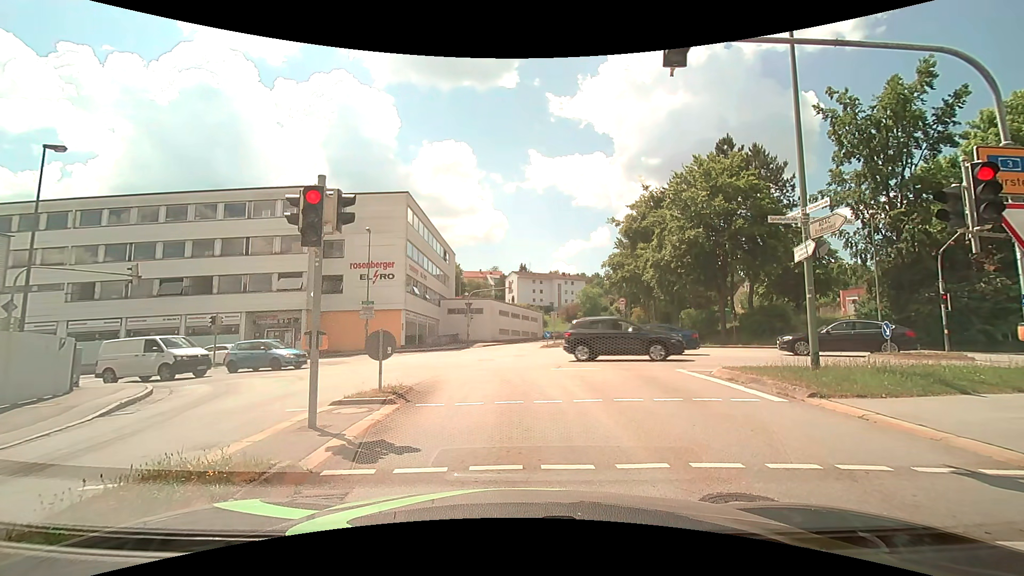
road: tertiary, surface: asphalt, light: Day
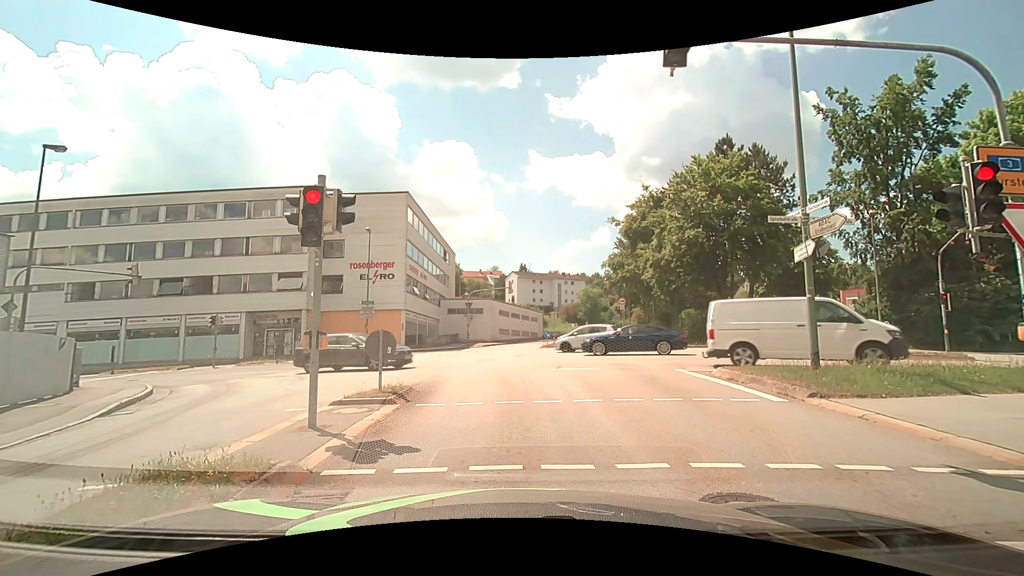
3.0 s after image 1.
(0.0, 0.0) m; 0°
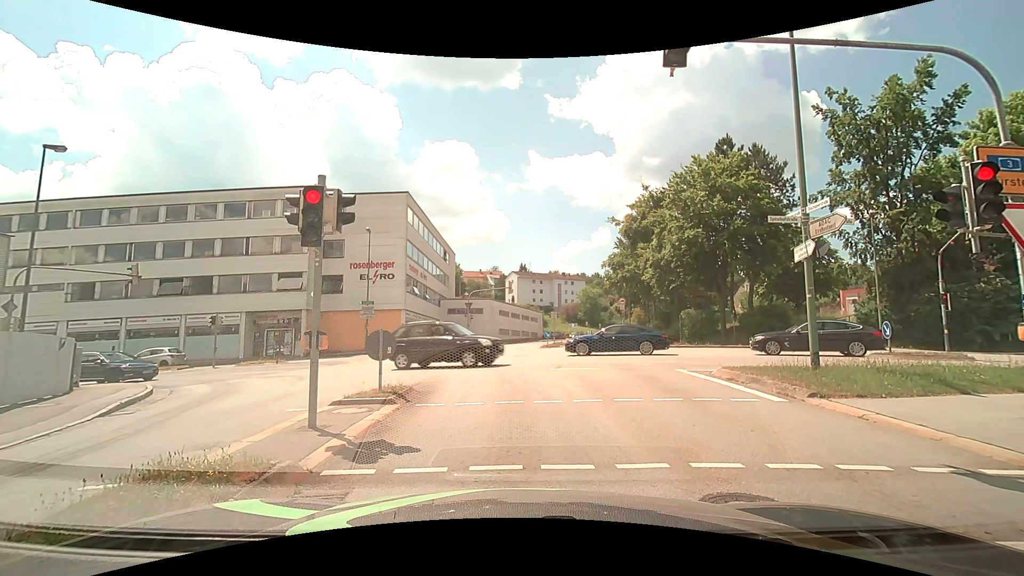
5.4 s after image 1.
(0.0, 0.0) m; 0°
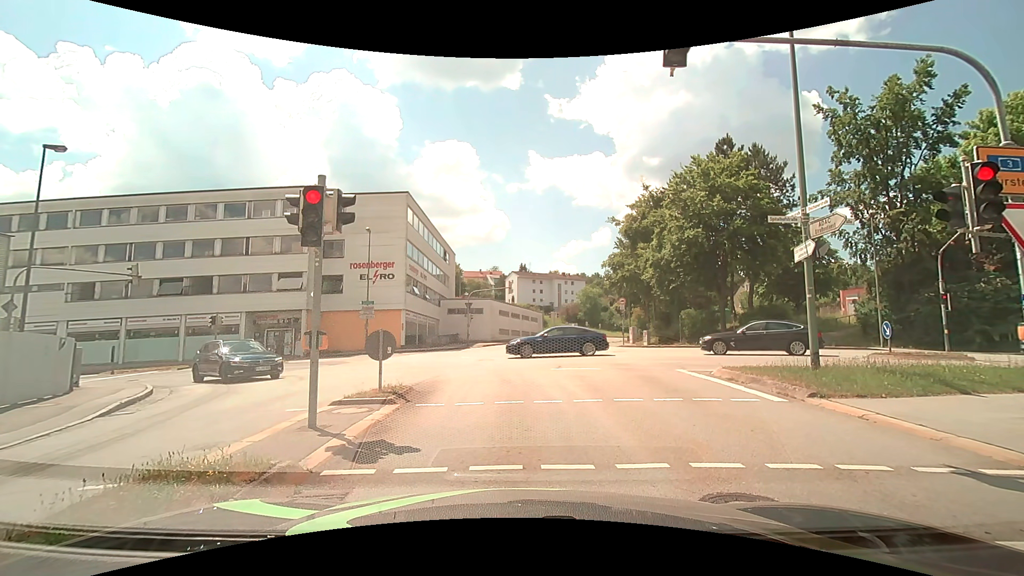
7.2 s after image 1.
(0.0, 0.0) m; 0°
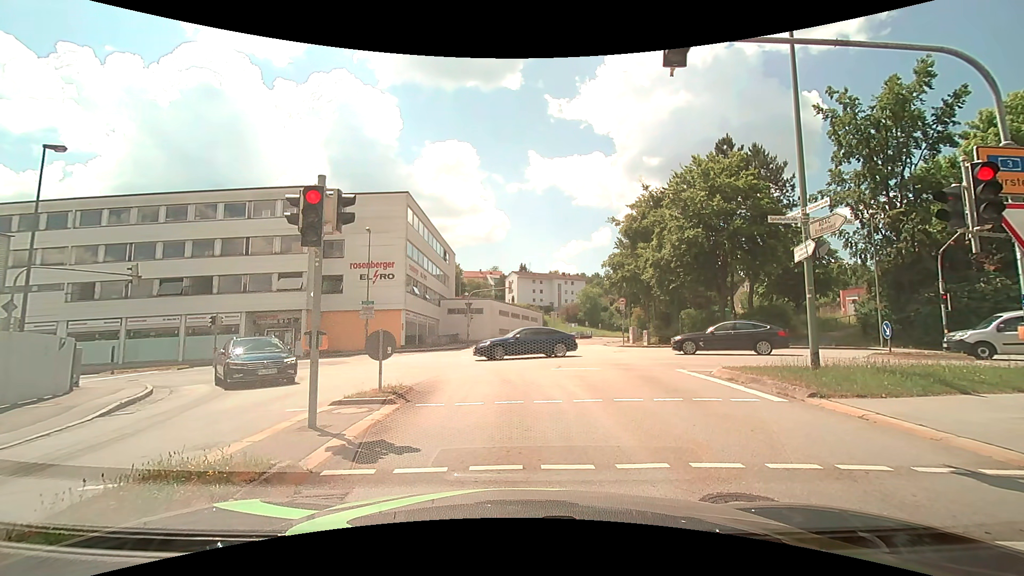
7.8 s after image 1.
(0.0, 0.0) m; 0°
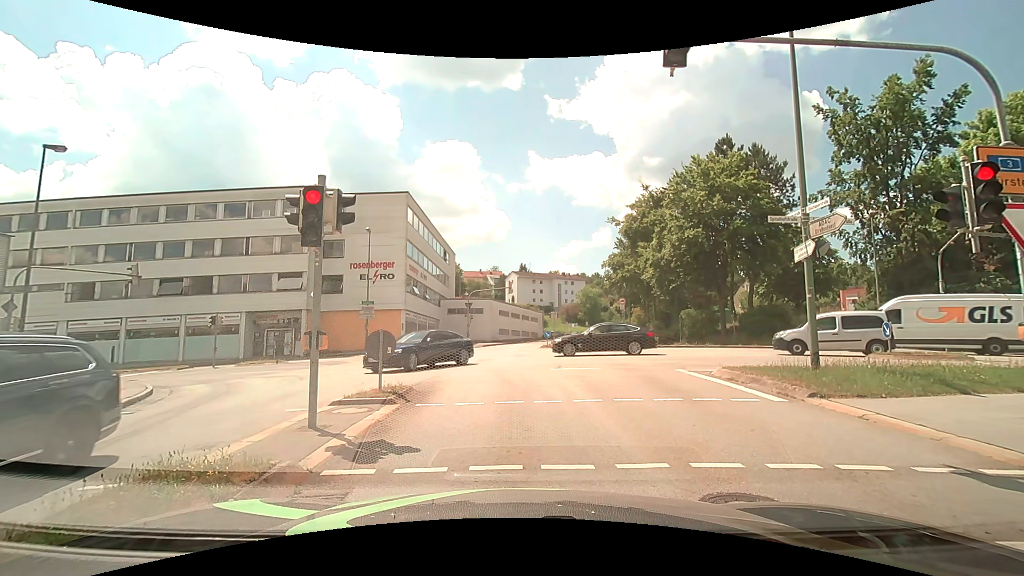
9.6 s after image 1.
(0.0, 0.0) m; 0°
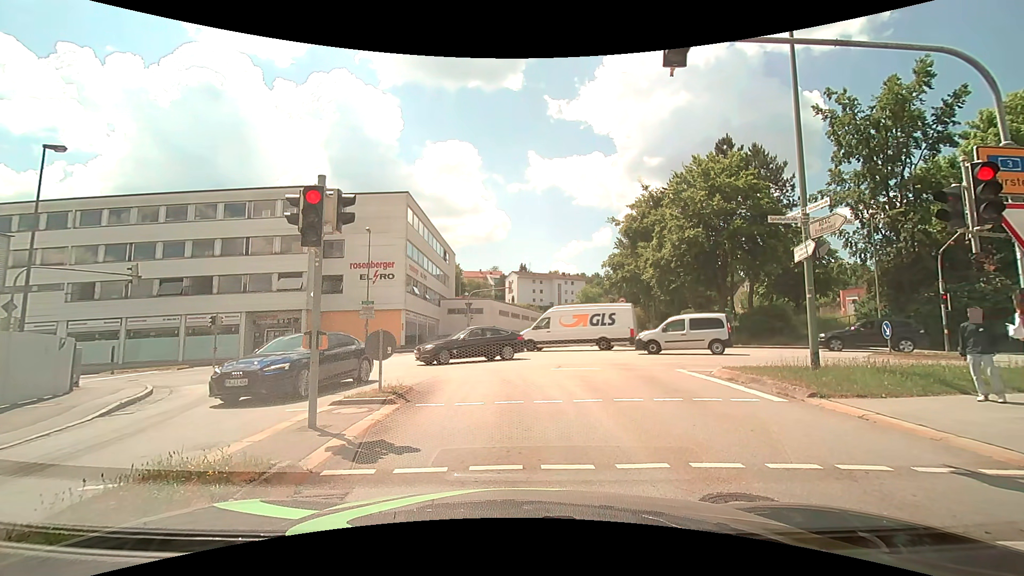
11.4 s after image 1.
(0.0, 0.0) m; 0°
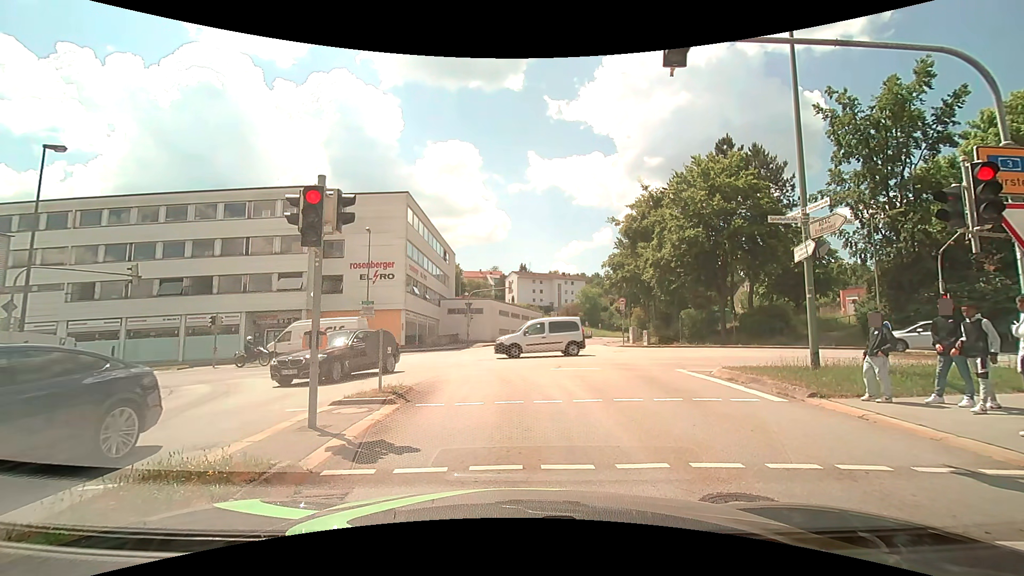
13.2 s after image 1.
(0.0, 0.0) m; 0°
(0, +10) (0, +20) (-1, +30) (-7, +37) (-17, +39) (-27, +40) (-37, +40) (-47, +40) (-57, +40) (-67, +41) m
